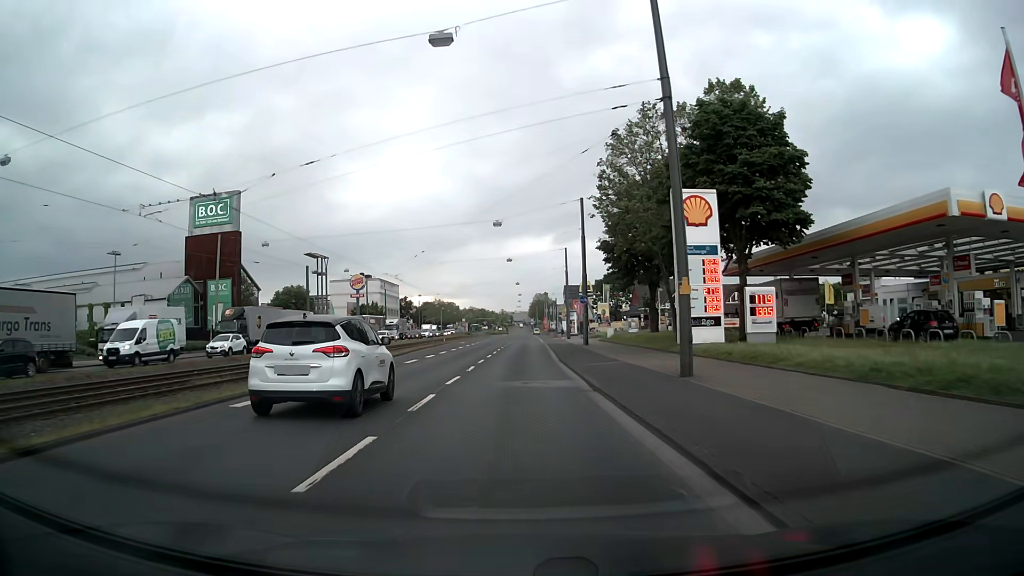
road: primary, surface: asphalt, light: Day
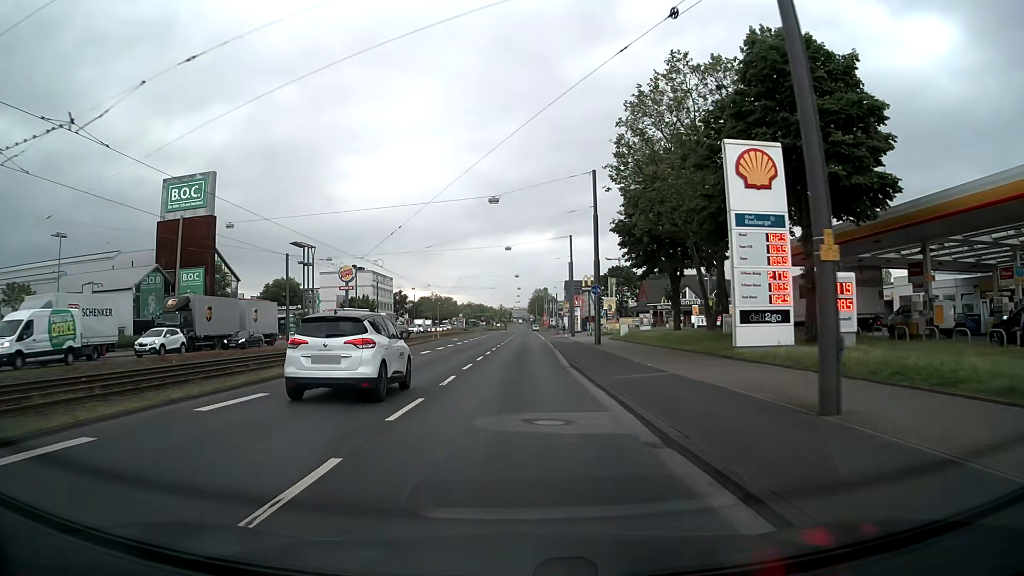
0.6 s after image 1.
(0.0, +7.8) m; 0°
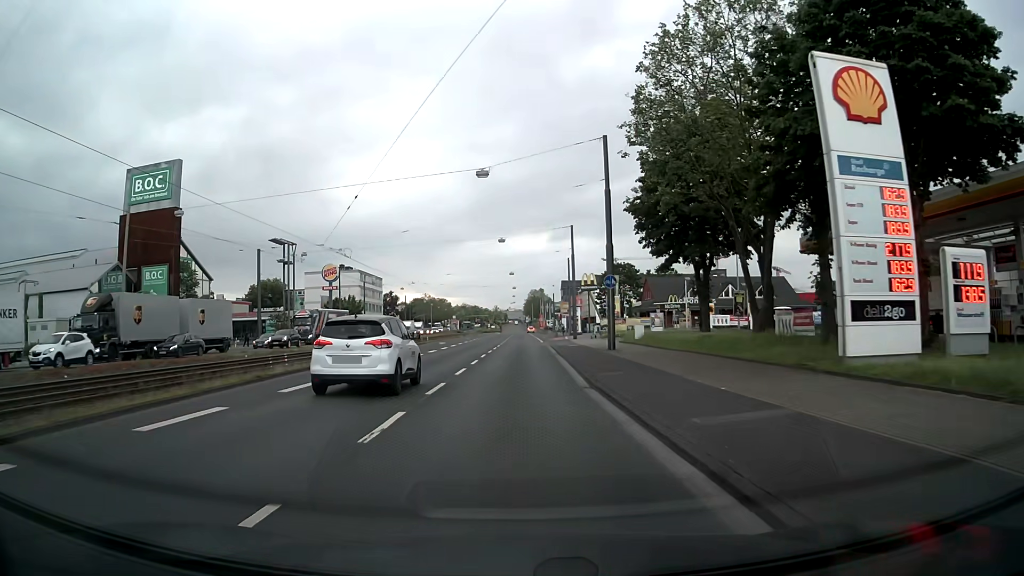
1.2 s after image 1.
(0.0, +7.9) m; 0°
(0, +10) (0, +20) (0, +30) (0, +40) (0, +50) (0, +60) (0, +70) (+1, +80) (+1, +90) (+1, +100) m
